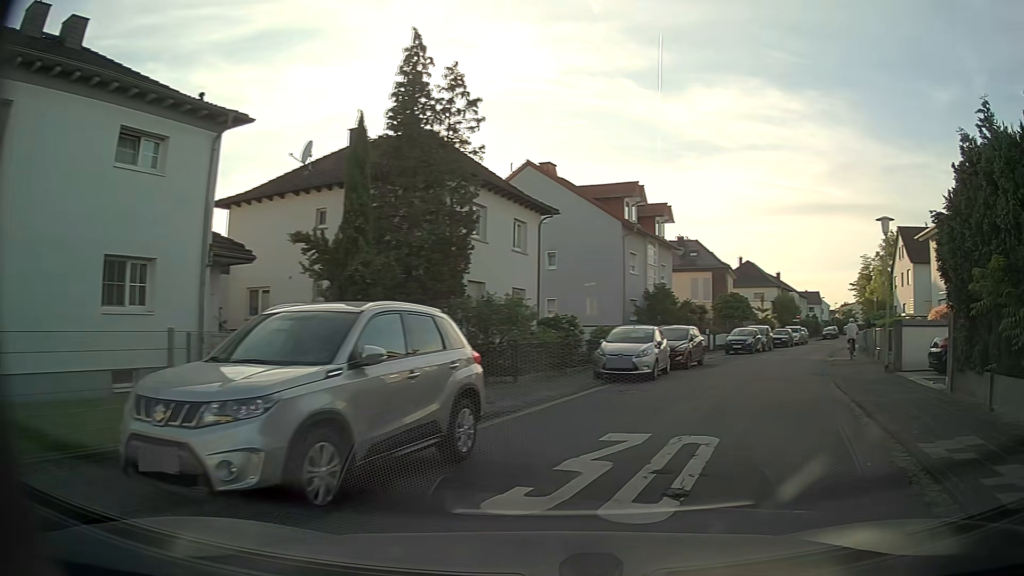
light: Day
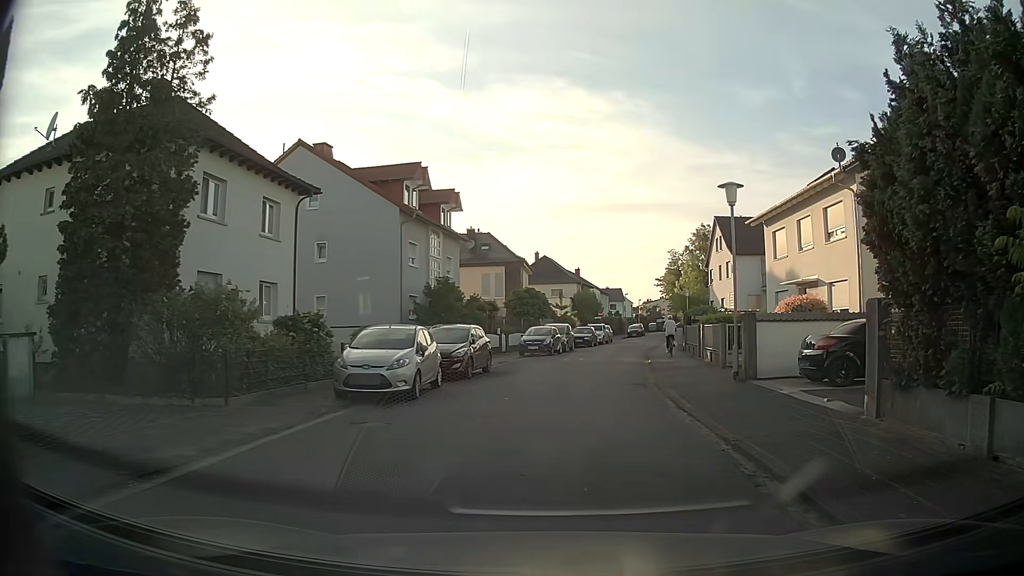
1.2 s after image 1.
(+1.1, +5.0) m; +18°
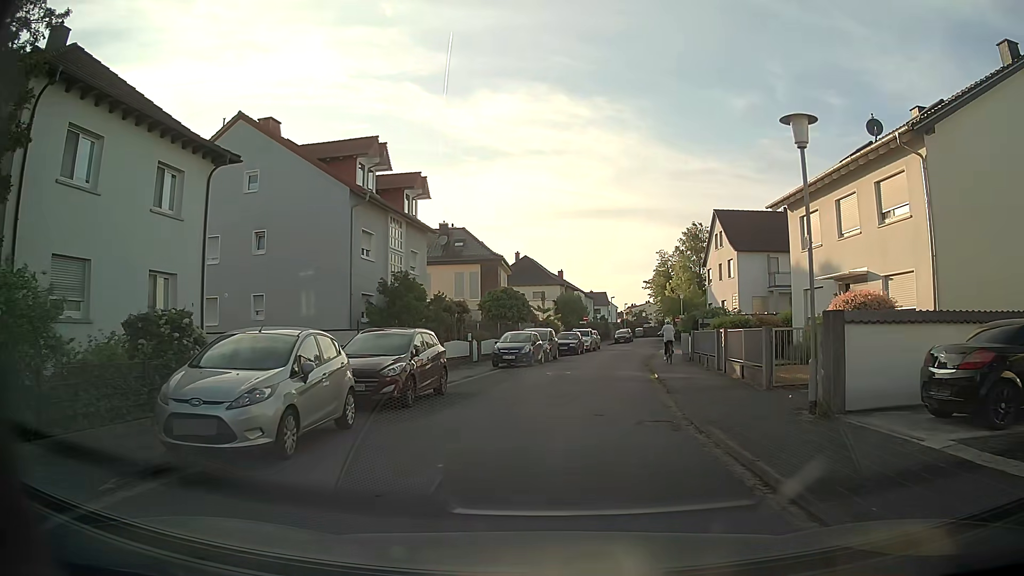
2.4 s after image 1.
(+0.2, +6.0) m; +3°
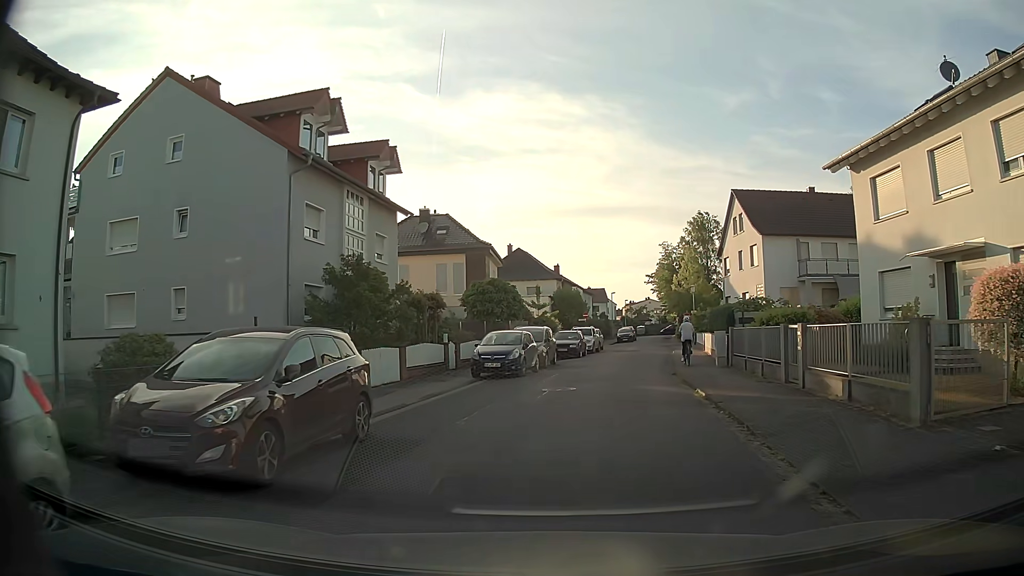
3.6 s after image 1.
(-0.1, +6.8) m; -2°
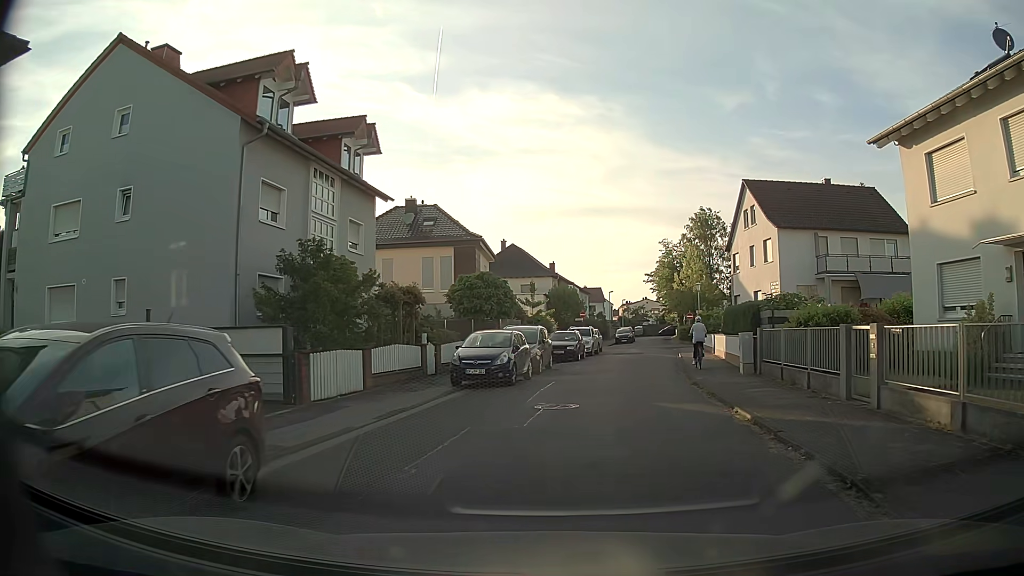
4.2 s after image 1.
(0.0, +3.6) m; +1°
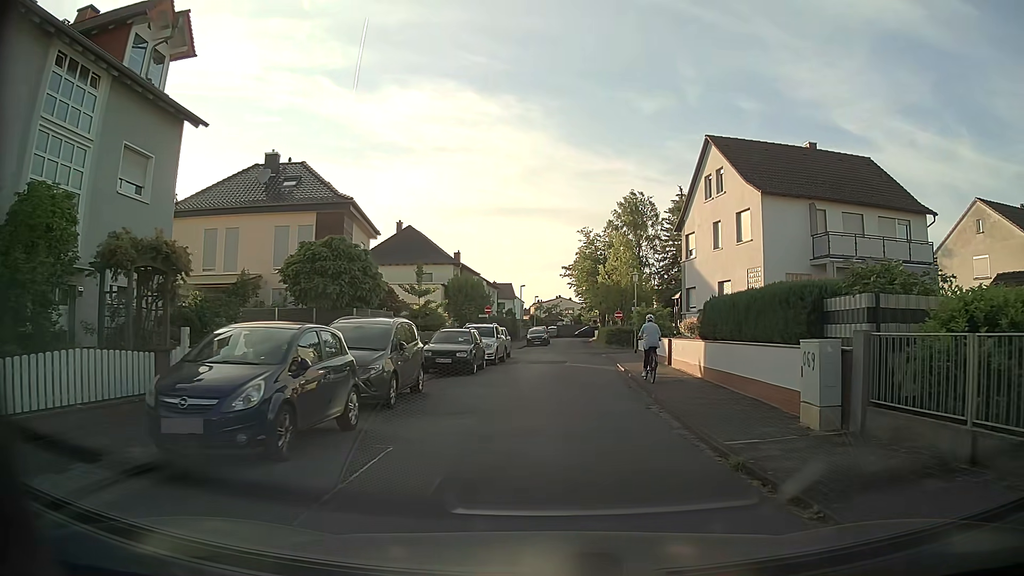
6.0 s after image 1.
(+0.7, +10.9) m; +7°
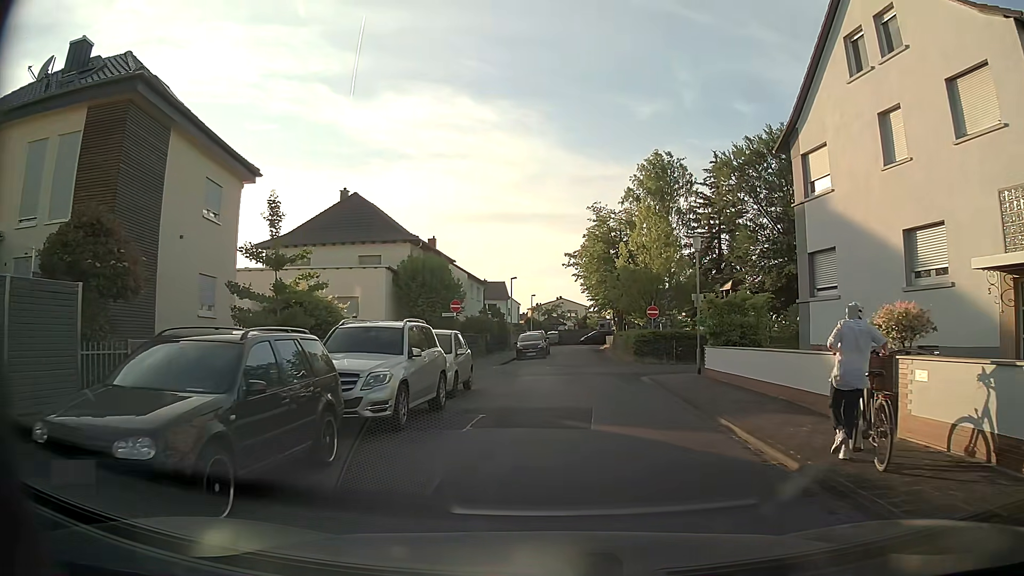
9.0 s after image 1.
(+0.2, +17.2) m; -1°
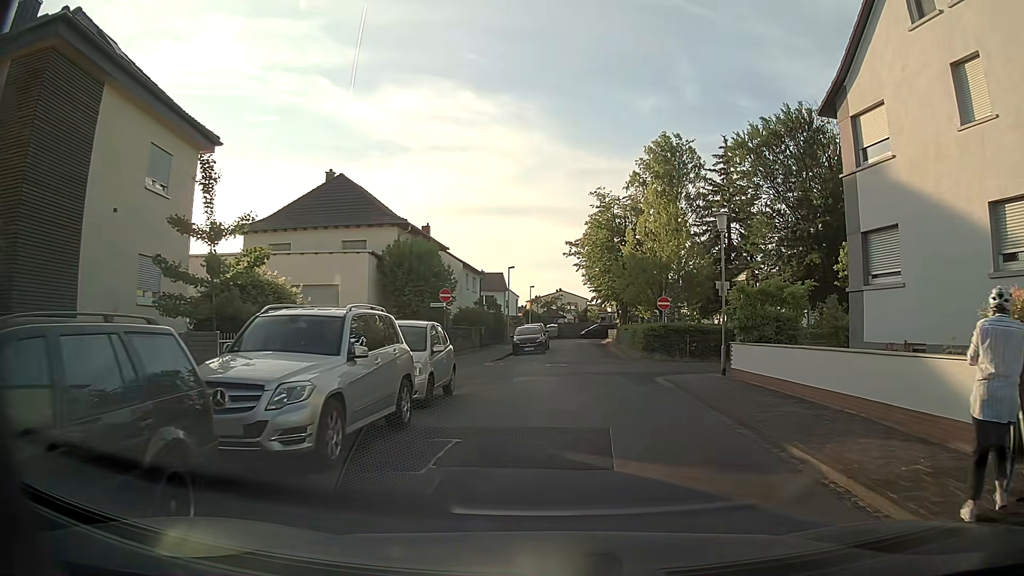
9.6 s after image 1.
(0.0, +3.3) m; +1°
